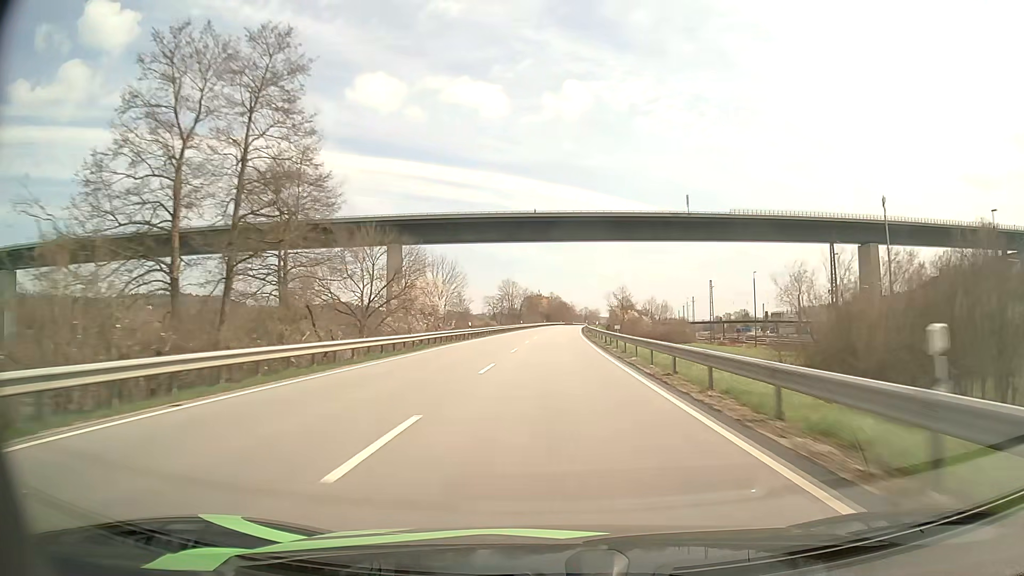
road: primary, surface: asphalt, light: Day
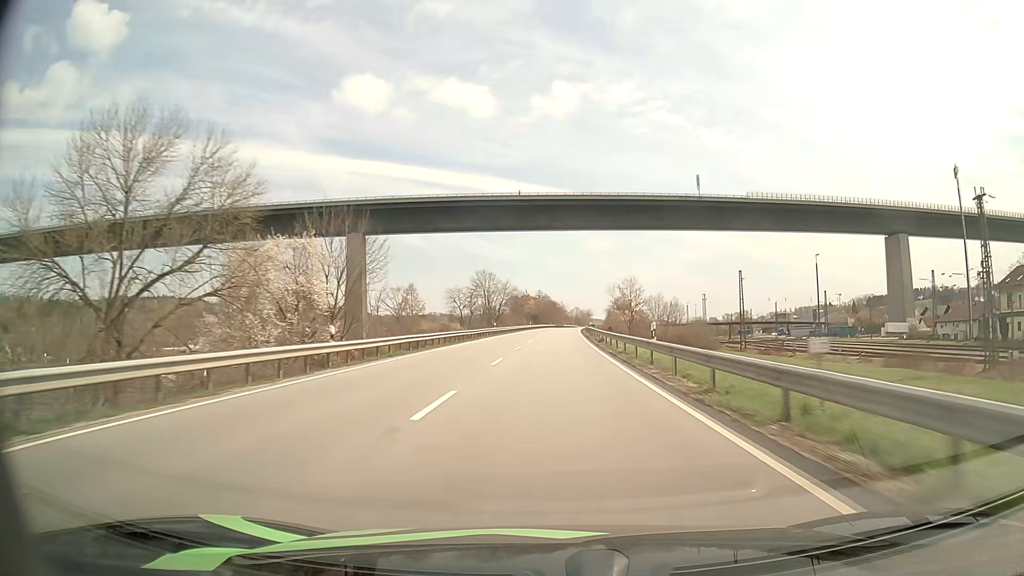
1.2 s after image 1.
(+0.3, +32.6) m; +1°
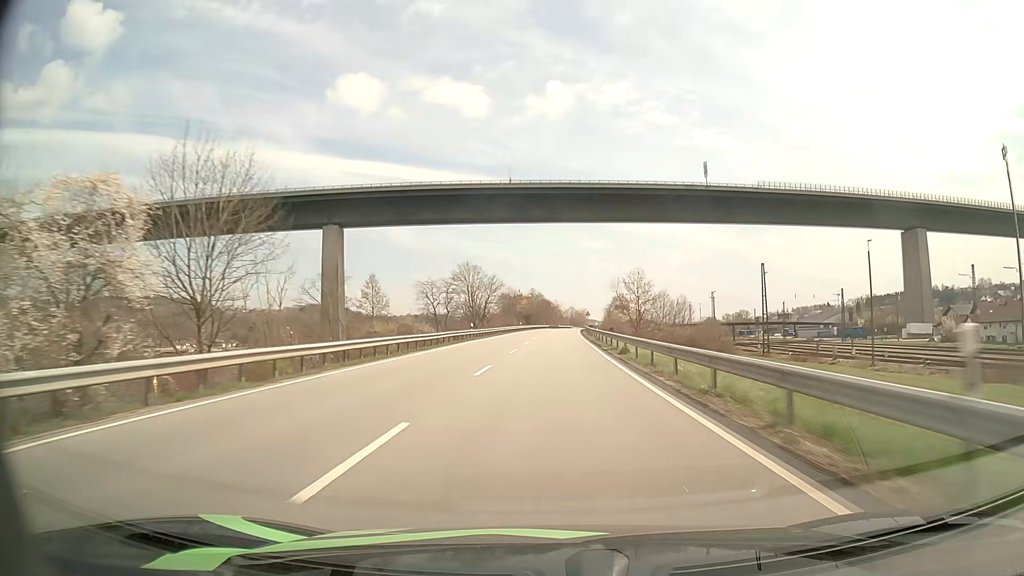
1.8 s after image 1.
(+0.1, +16.3) m; +1°
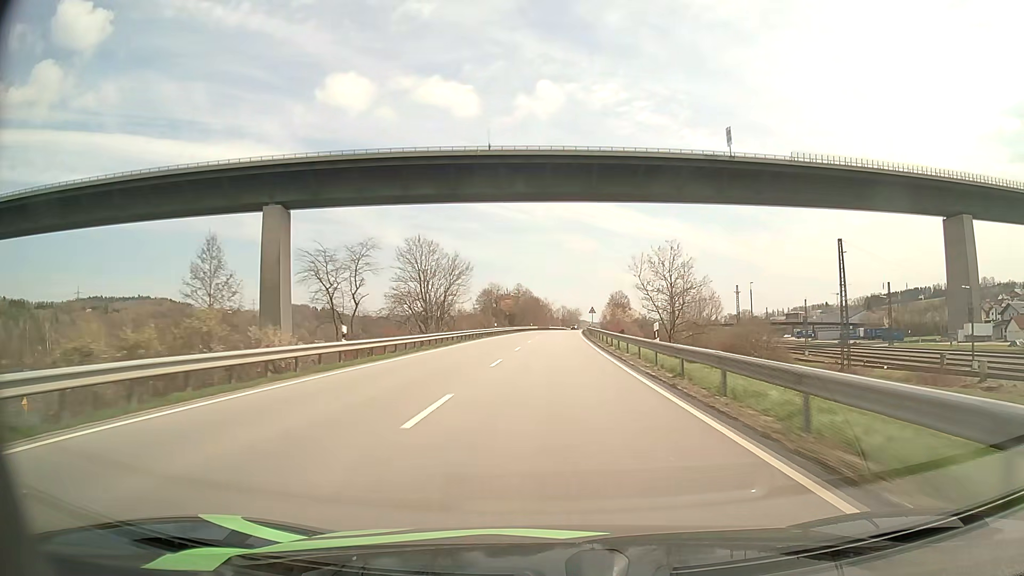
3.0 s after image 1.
(+0.3, +32.7) m; +1°
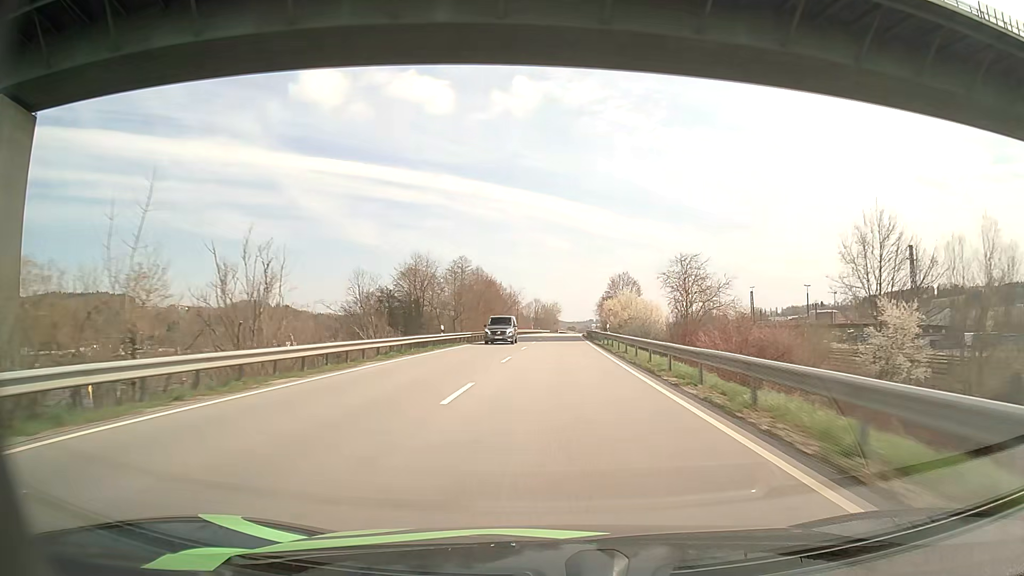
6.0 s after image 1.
(+1.7, +81.9) m; +2°
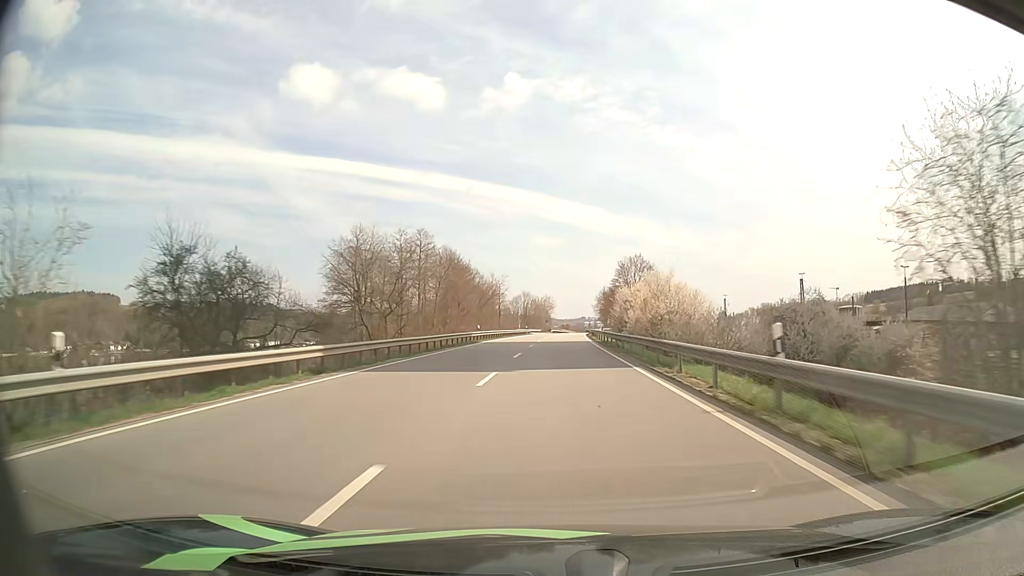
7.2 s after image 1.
(+0.2, +32.9) m; +1°
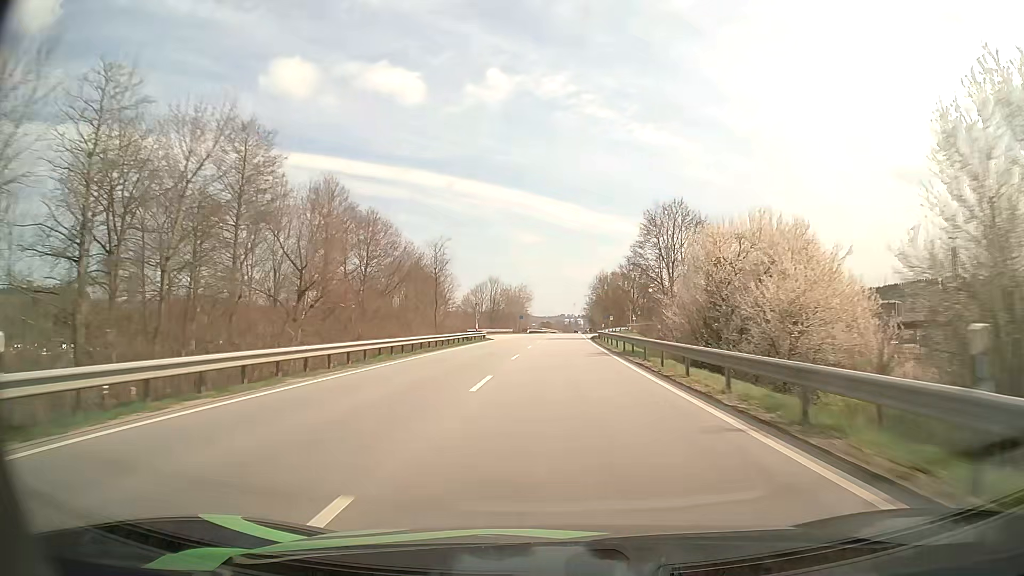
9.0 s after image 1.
(+0.7, +49.4) m; +2°
(0, +10) (0, +20) (0, +30) (+1, +40) (+1, +50) (+1, +60) (+2, +70) (+2, +80) (+3, +90) (+3, +100) m
